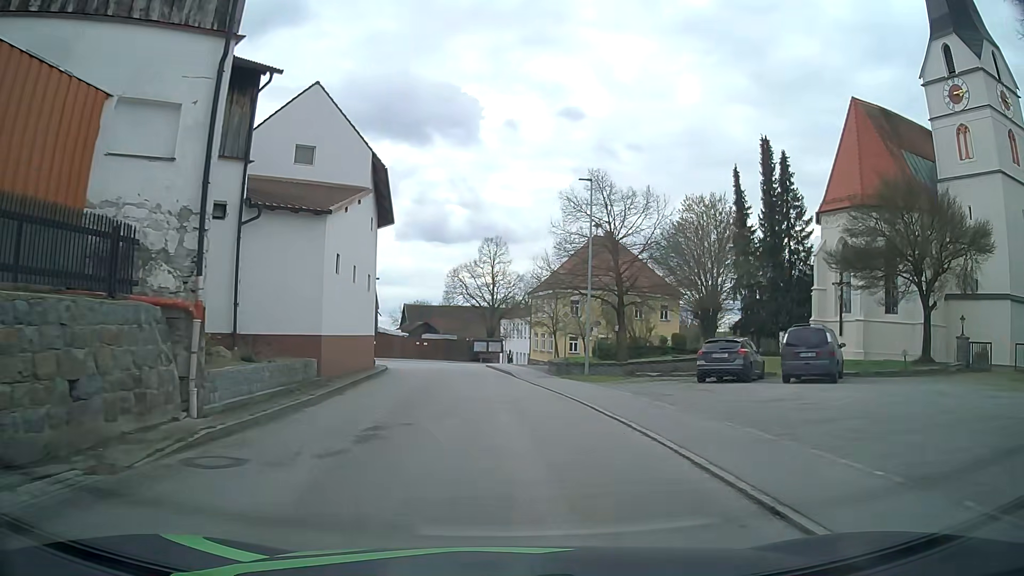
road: tertiary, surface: asphalt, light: Day
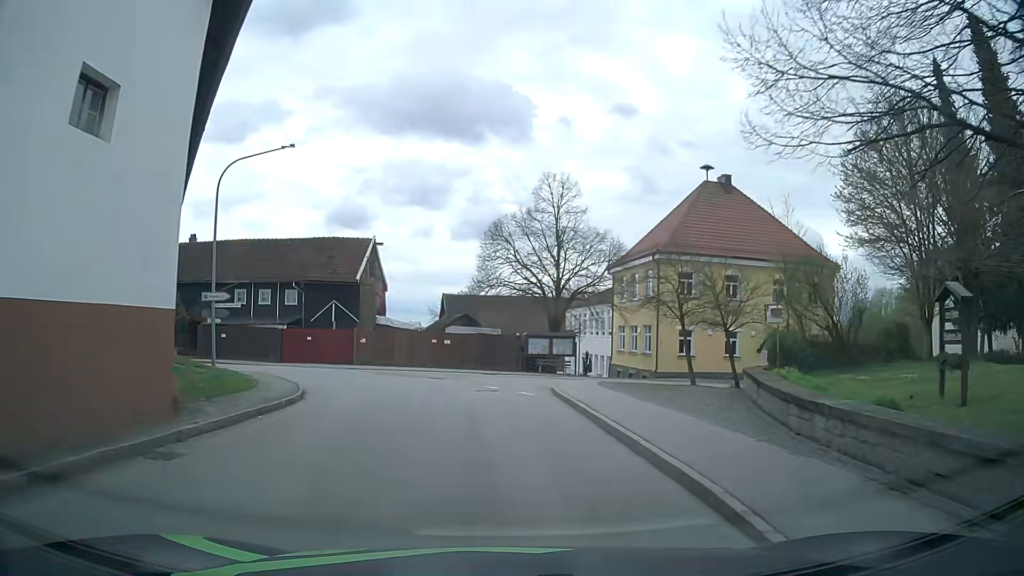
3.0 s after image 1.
(-0.3, +25.5) m; -4°
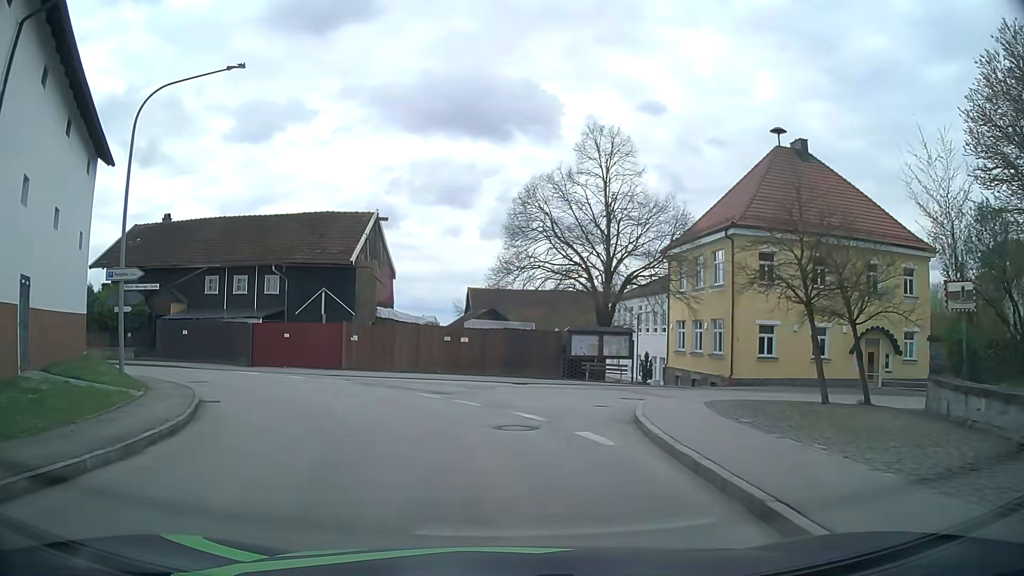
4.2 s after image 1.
(-0.1, +9.4) m; -2°
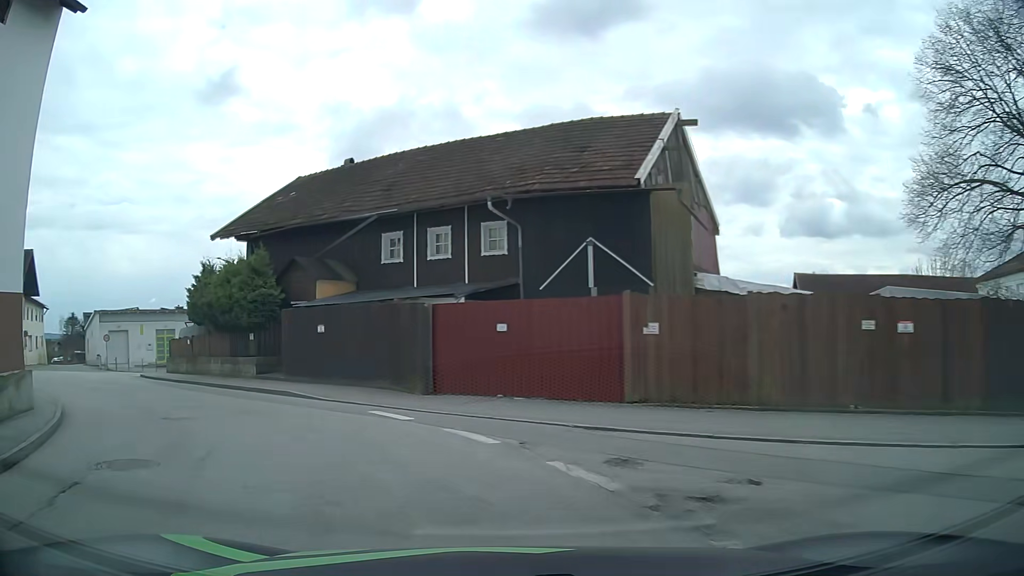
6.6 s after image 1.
(-2.7, +17.1) m; -26°
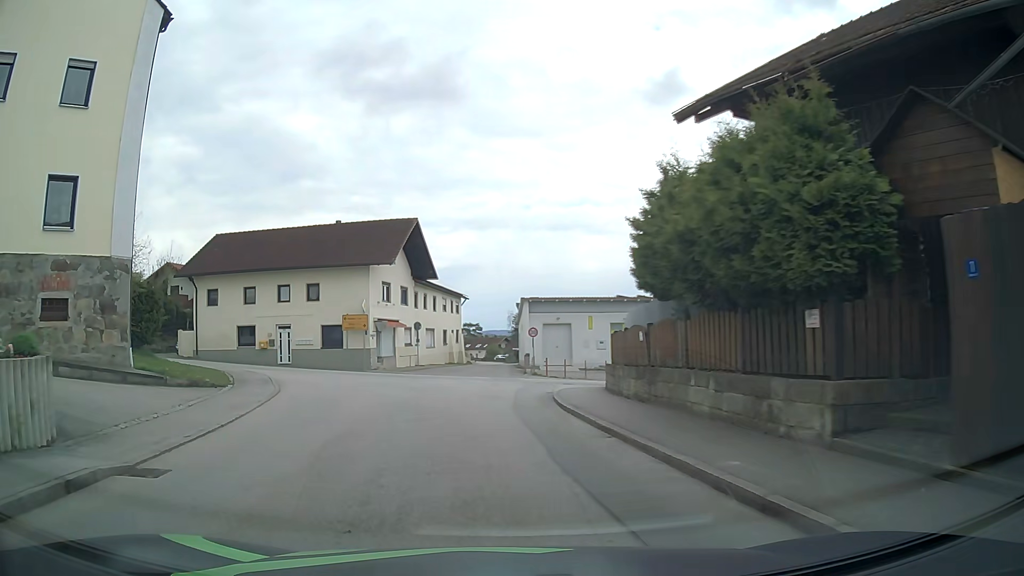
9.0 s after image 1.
(-5.5, +14.3) m; -40°
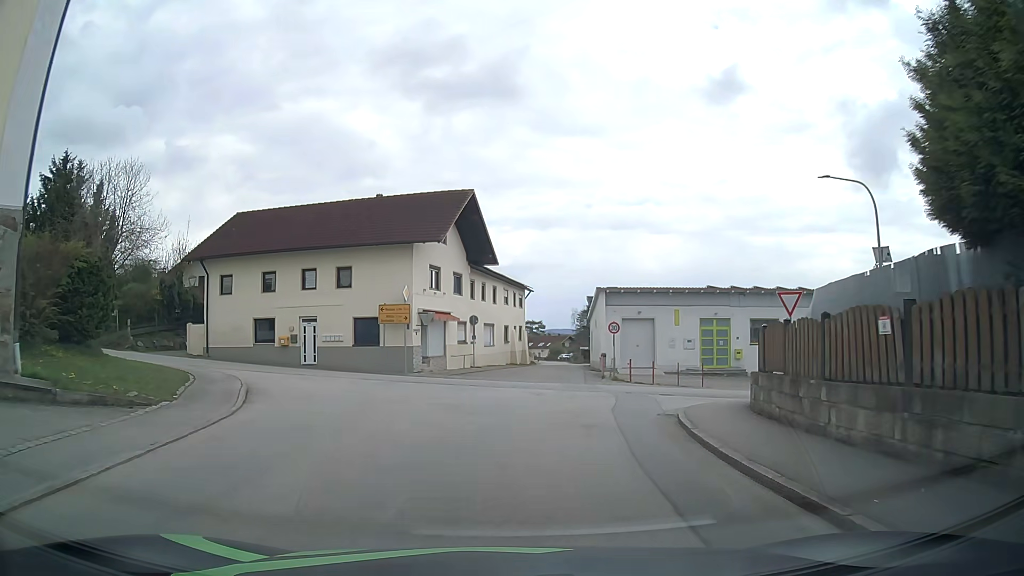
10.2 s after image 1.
(-0.5, +7.6) m; -5°
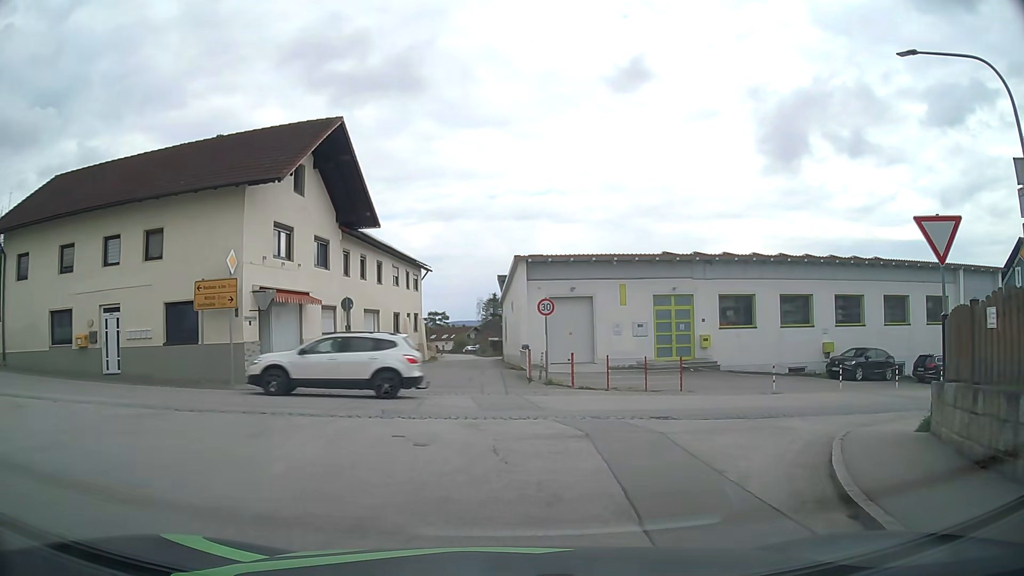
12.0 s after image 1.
(+0.6, +11.0) m; +8°
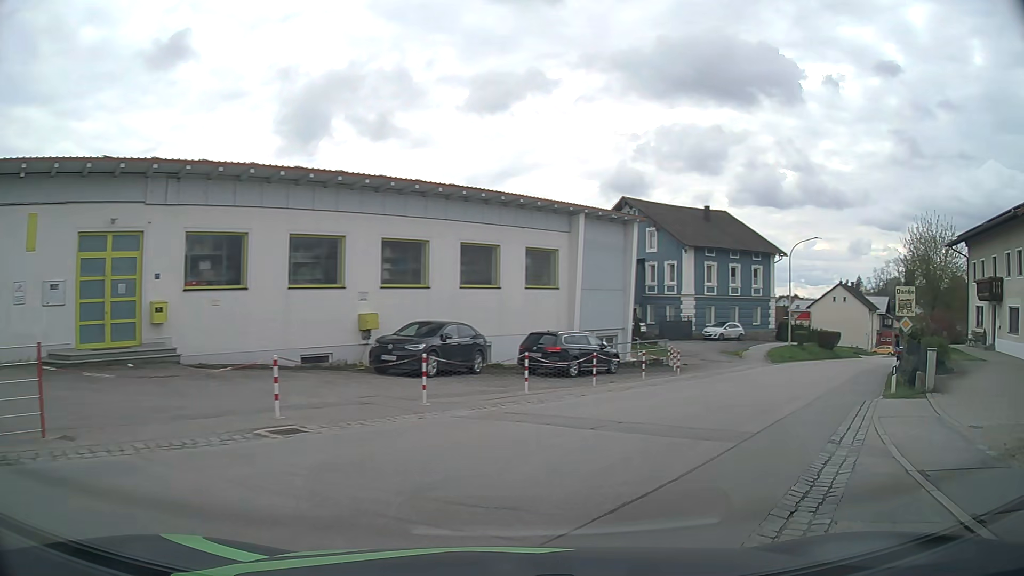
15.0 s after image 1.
(+4.3, +13.4) m; +45°
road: secondary
(+2, +10) (+7, +19) (+12, +27) (+18, +35) (+23, +43) (+30, +51) (+36, +59) (+42, +67) (+49, +75) (+55, +82) m
